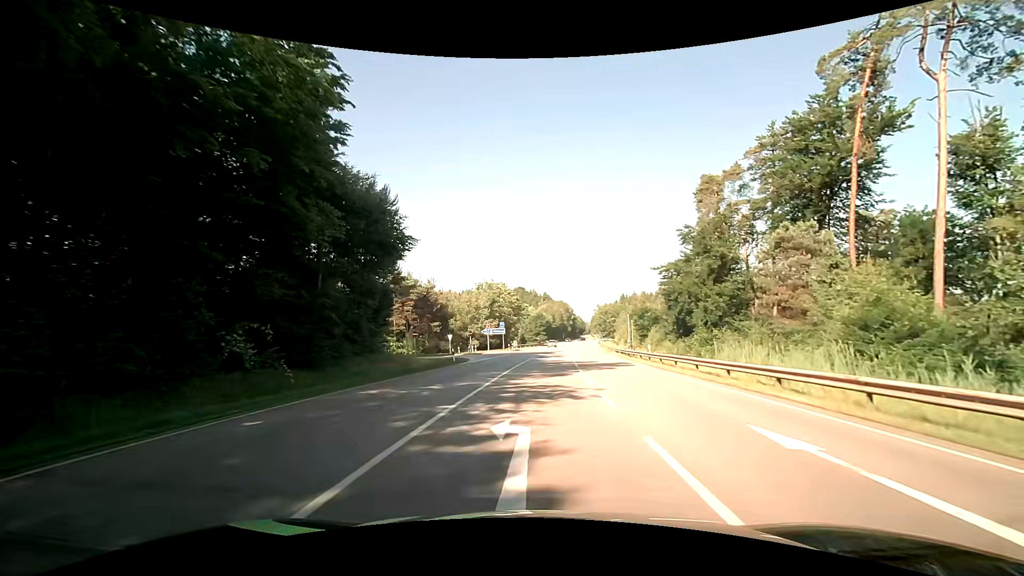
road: secondary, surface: asphalt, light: Day
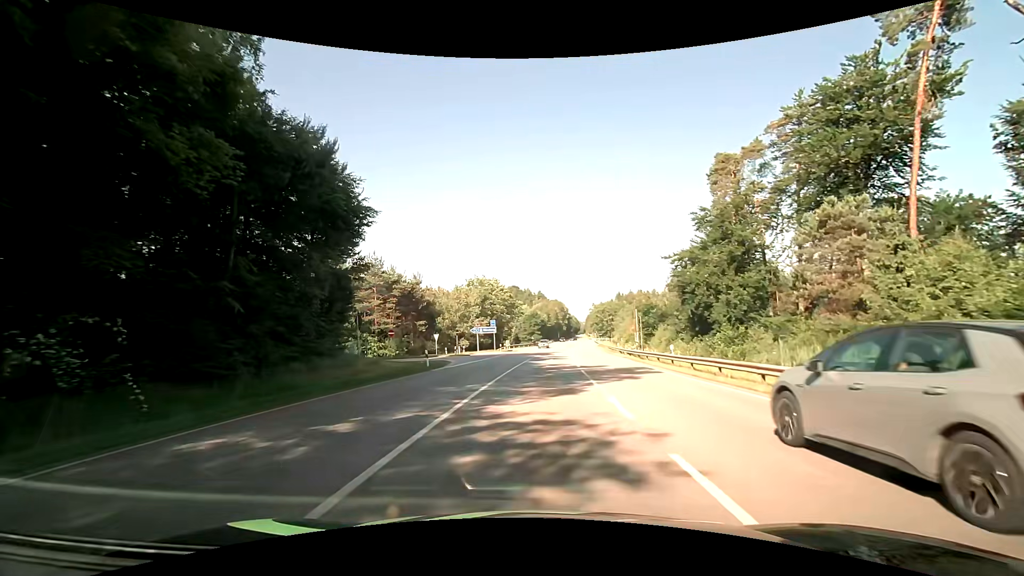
(0.0, +6.9) m; 0°
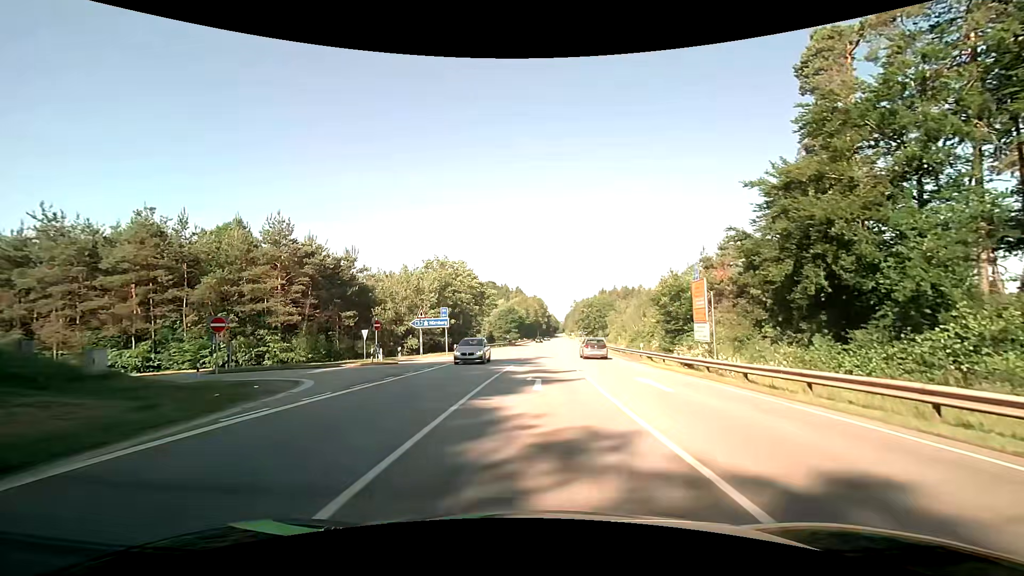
(+0.5, +22.7) m; +2°
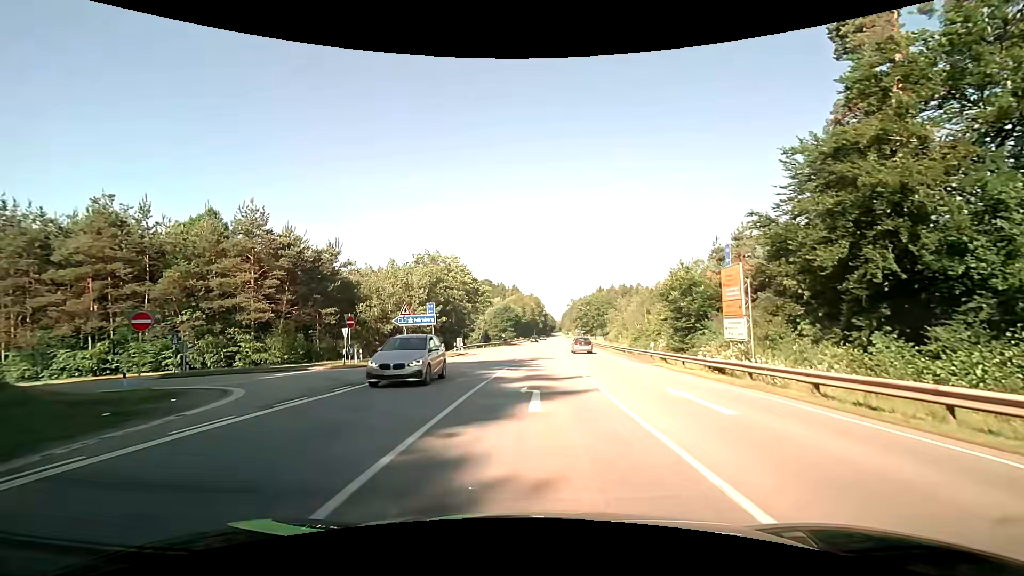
(0.0, +4.3) m; +1°
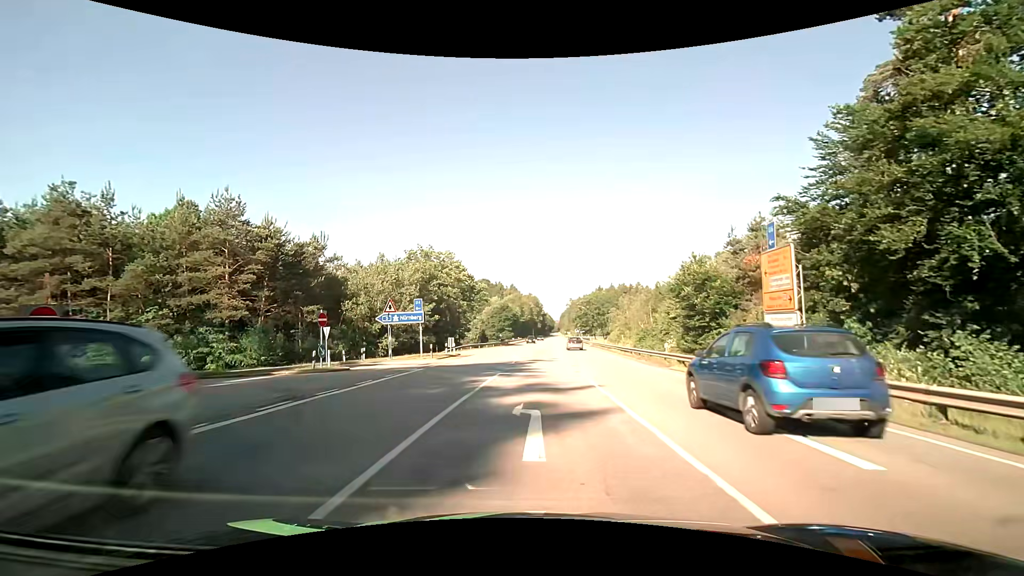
(0.0, +3.7) m; 0°
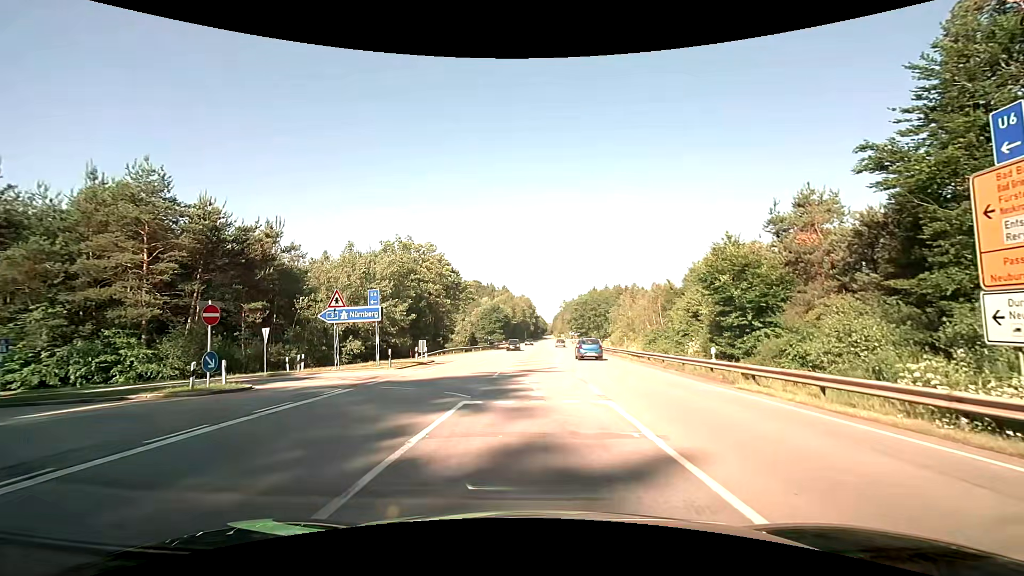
(0.0, +8.3) m; +1°
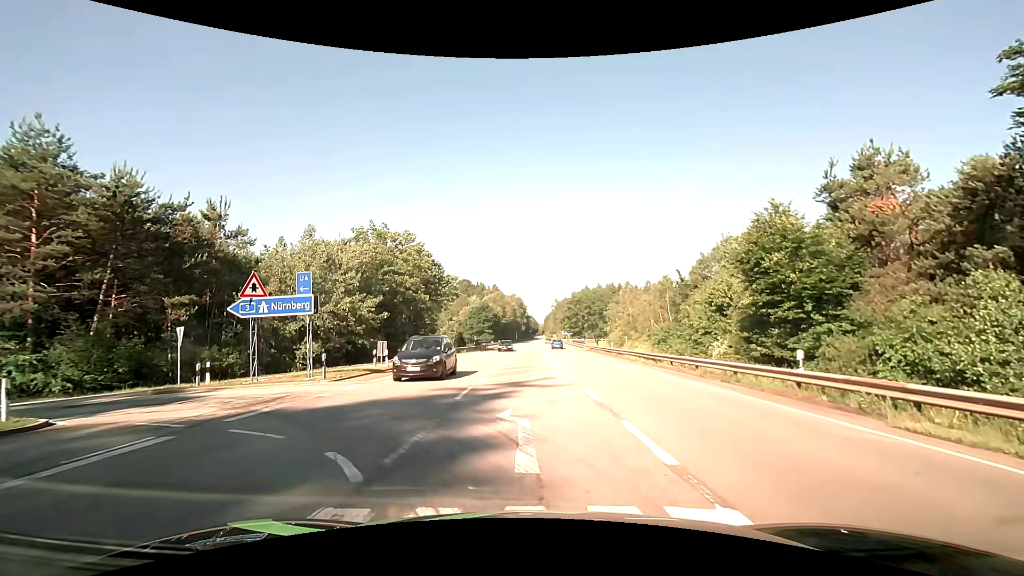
(+0.1, +7.1) m; +3°
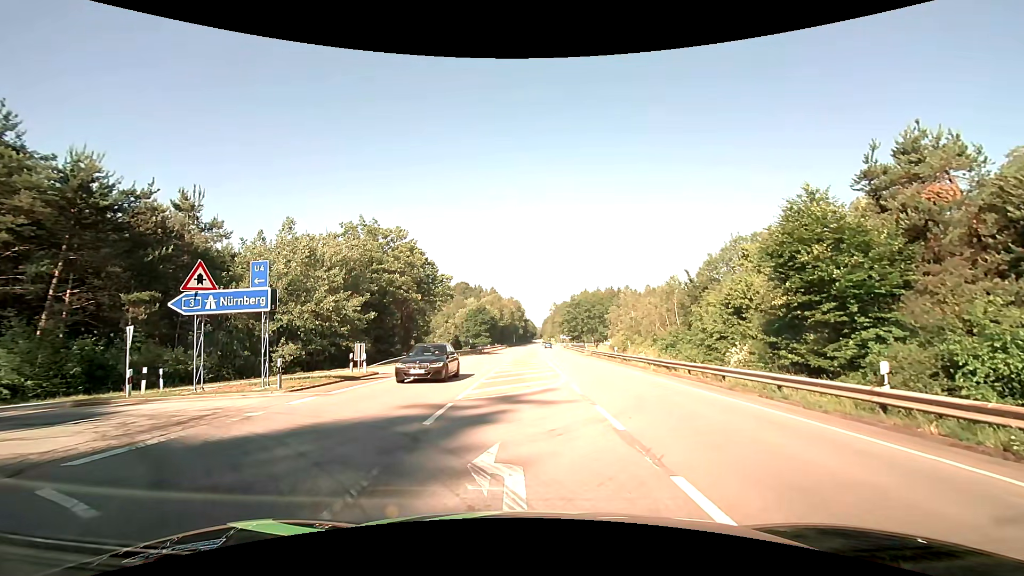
(-0.1, +3.0) m; -2°
